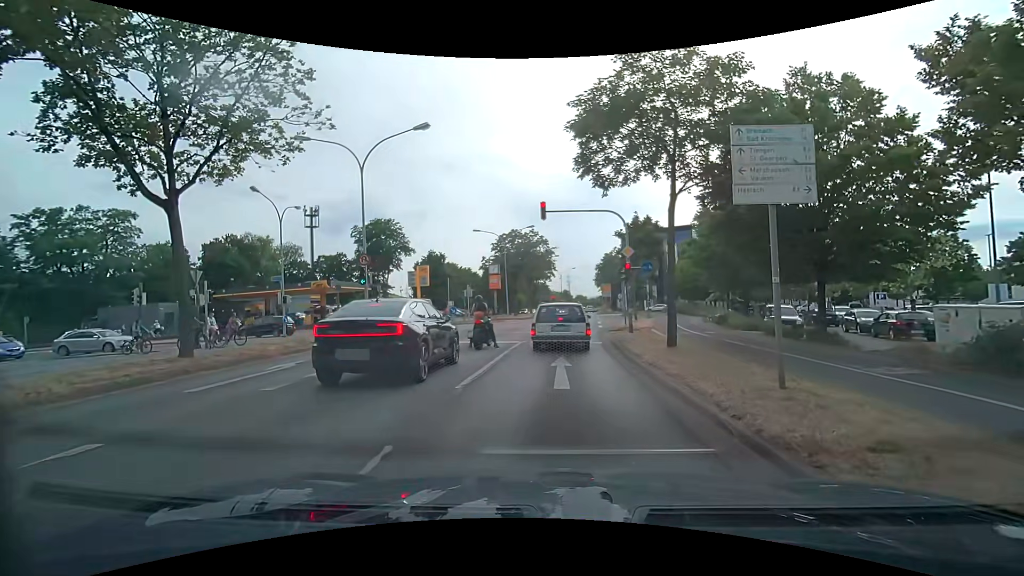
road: primary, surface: asphalt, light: Day
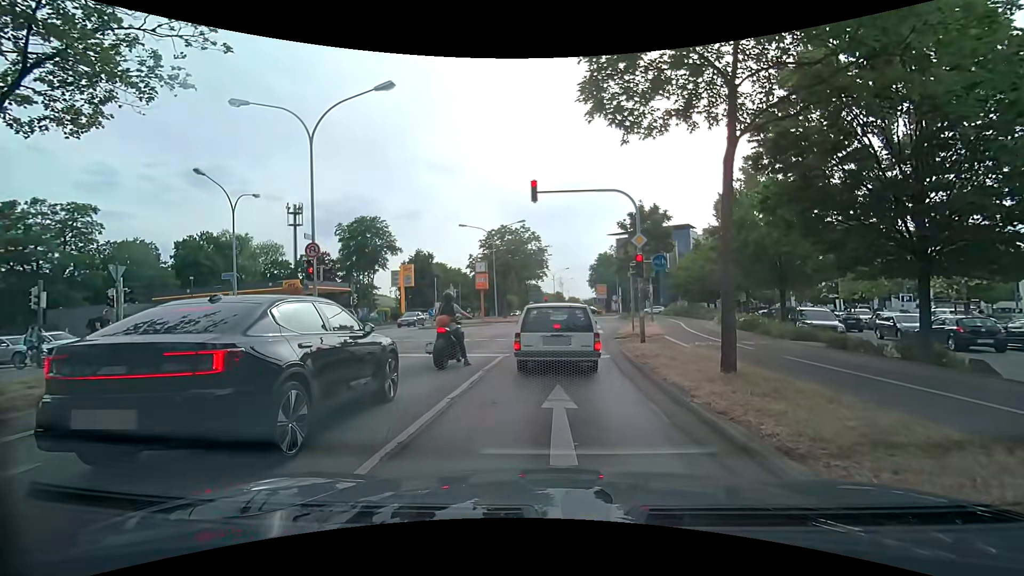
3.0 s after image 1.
(0.0, +4.2) m; 0°
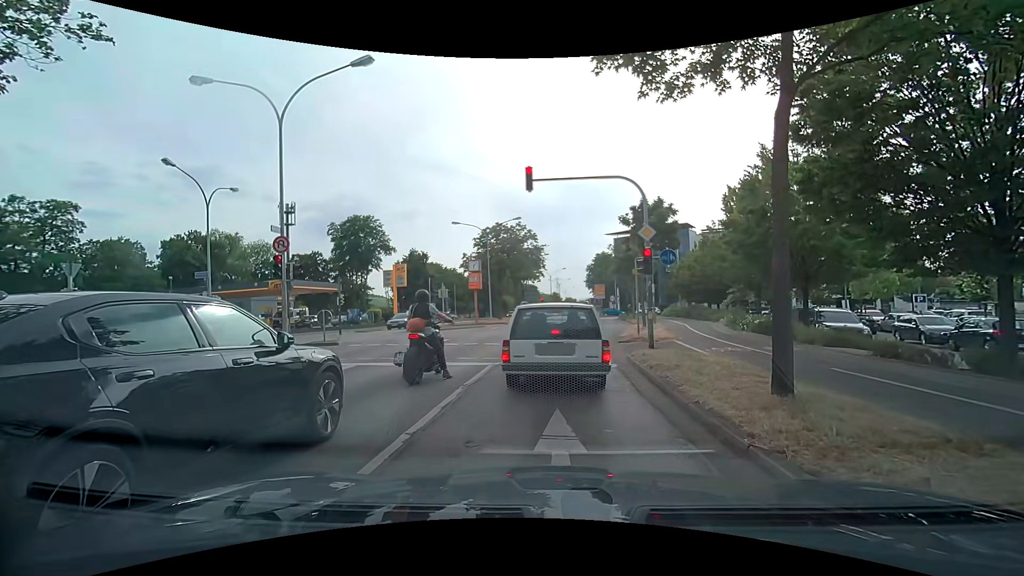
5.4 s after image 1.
(0.0, +1.9) m; 0°
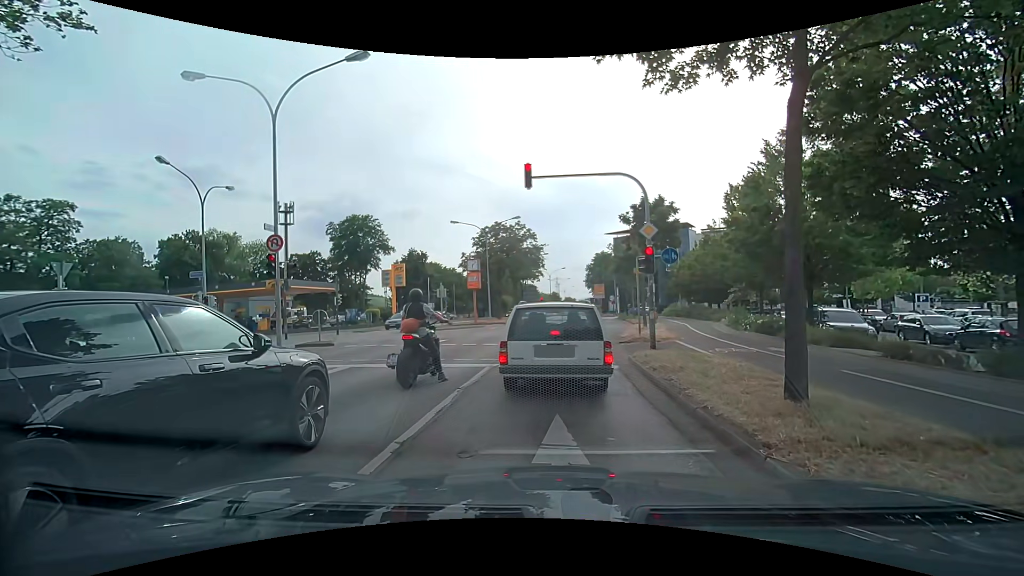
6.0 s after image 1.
(0.0, +0.3) m; 0°
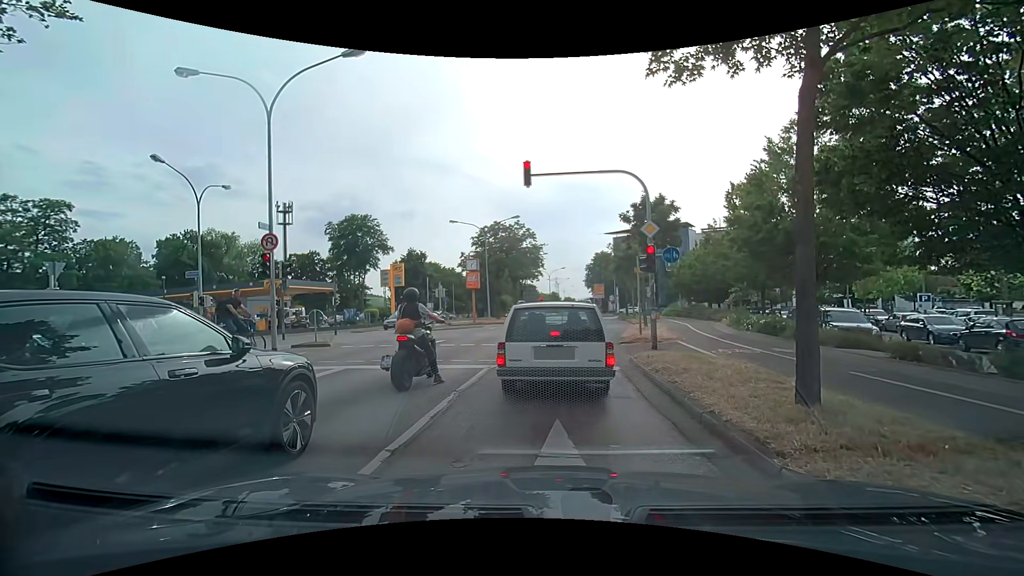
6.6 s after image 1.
(0.0, +0.3) m; 0°
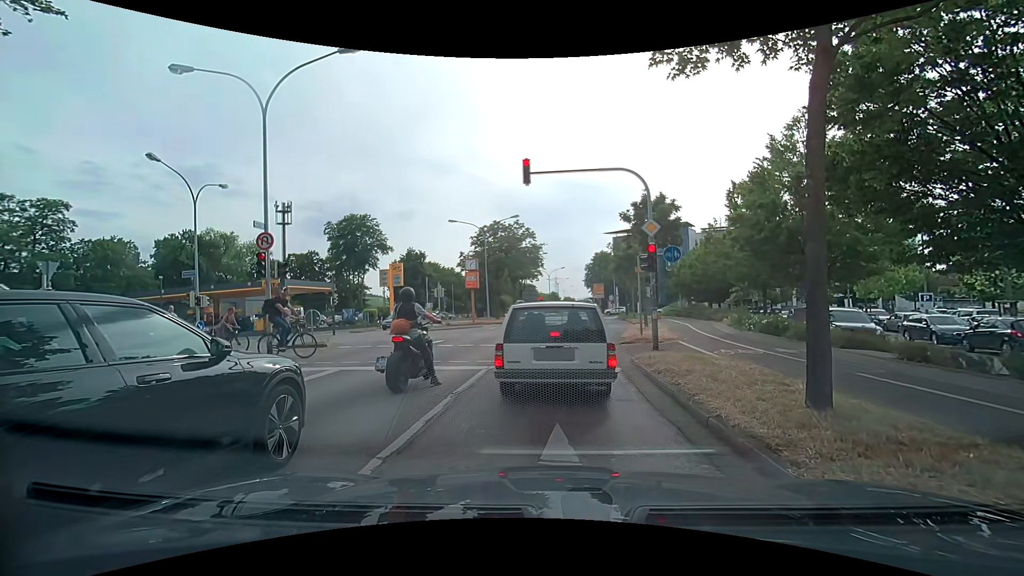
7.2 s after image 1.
(0.0, +0.2) m; 0°
